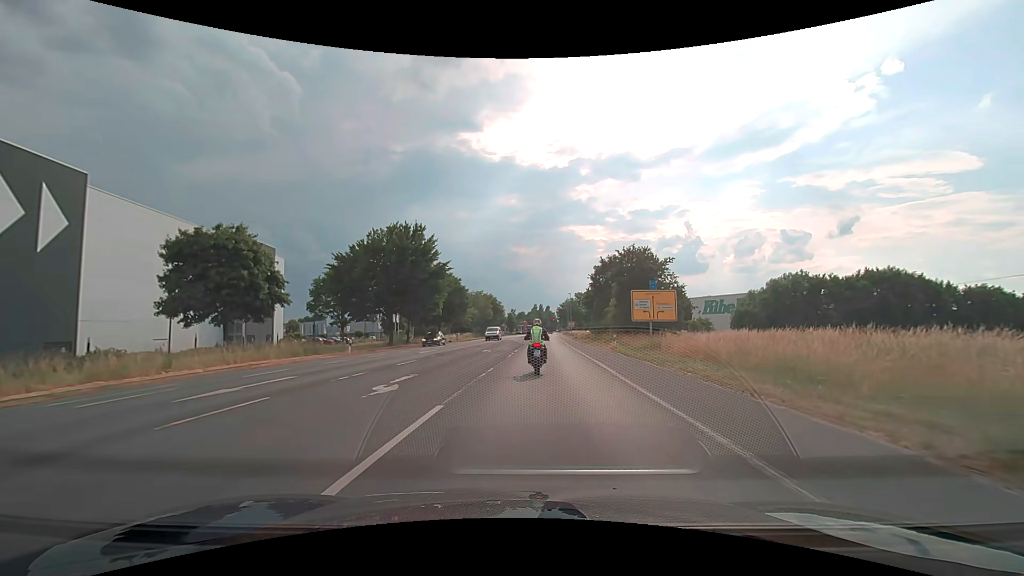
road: secondary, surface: asphalt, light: Day
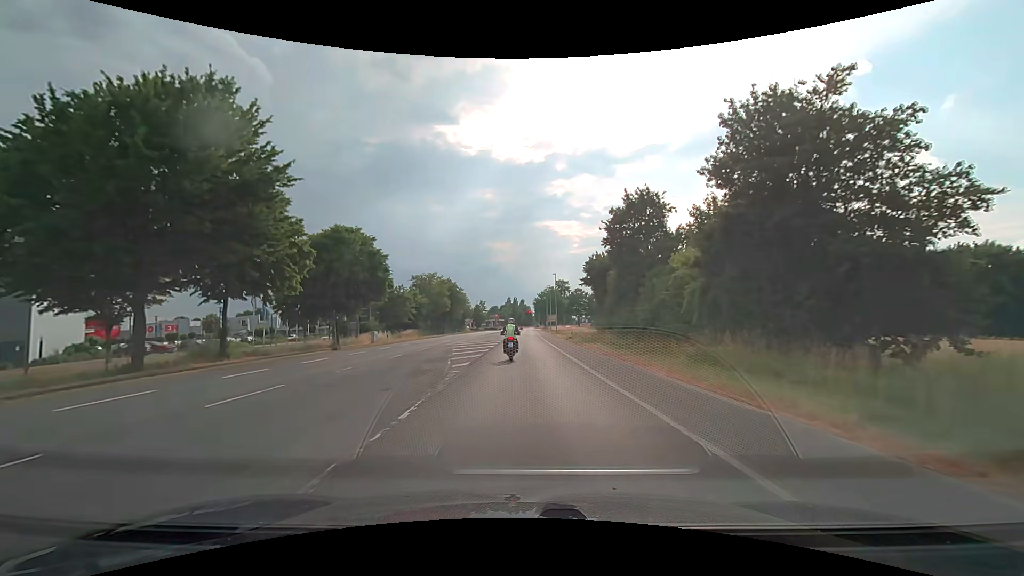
(+1.4, +34.5) m; +3°
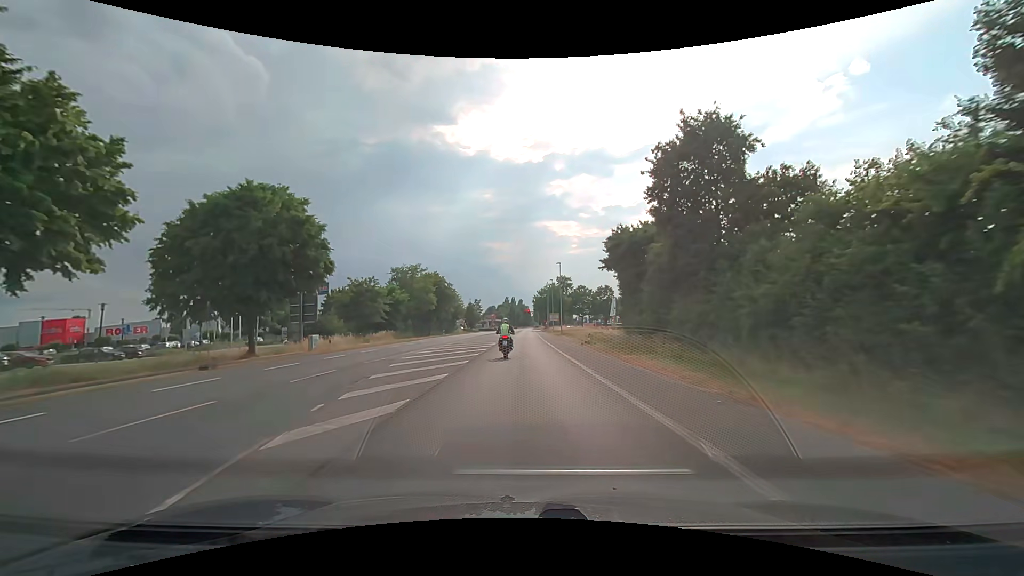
(0.0, +14.7) m; 0°
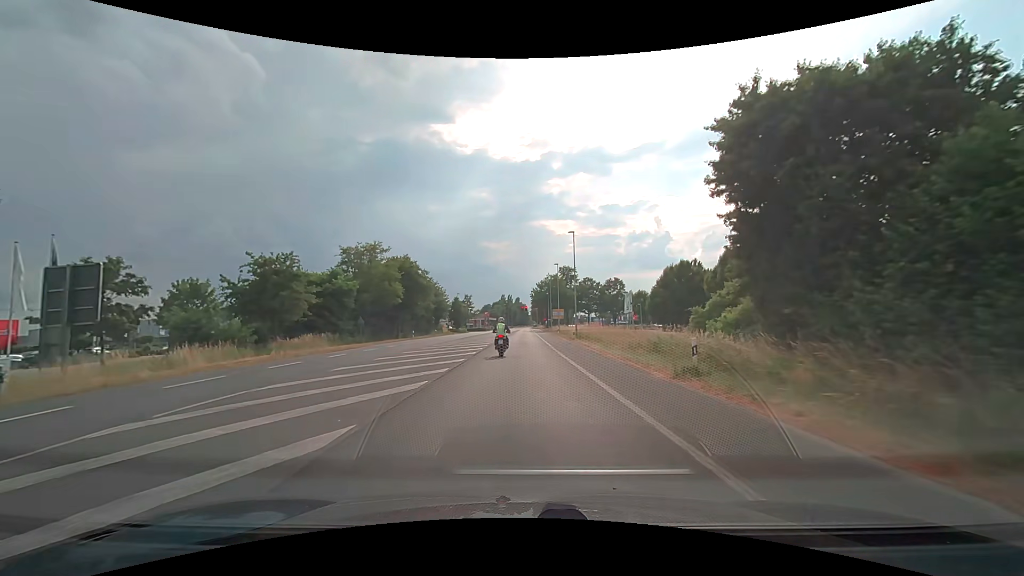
(+0.1, +22.5) m; 0°
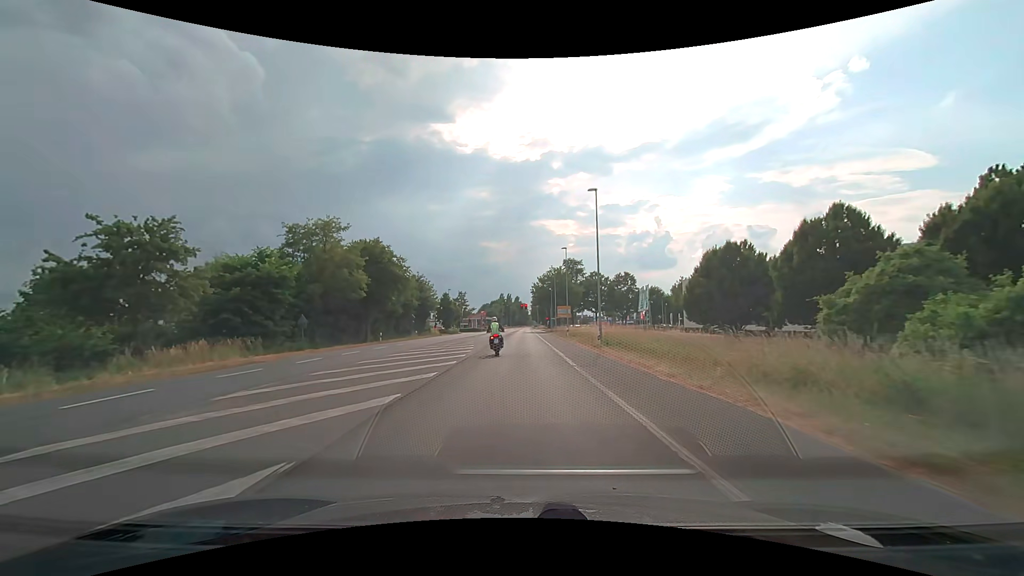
(+0.1, +14.8) m; 0°
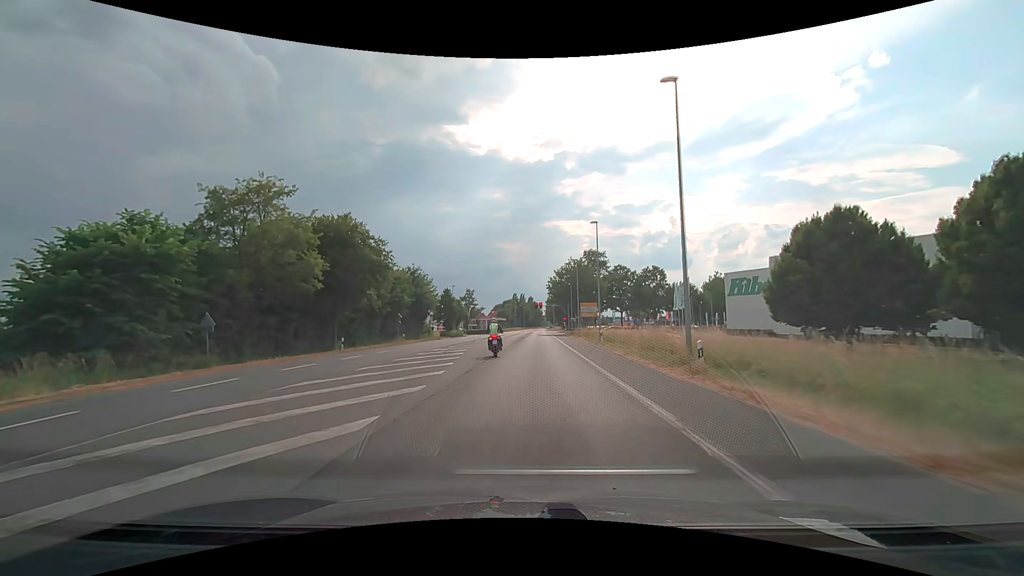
(-0.1, +14.6) m; -1°
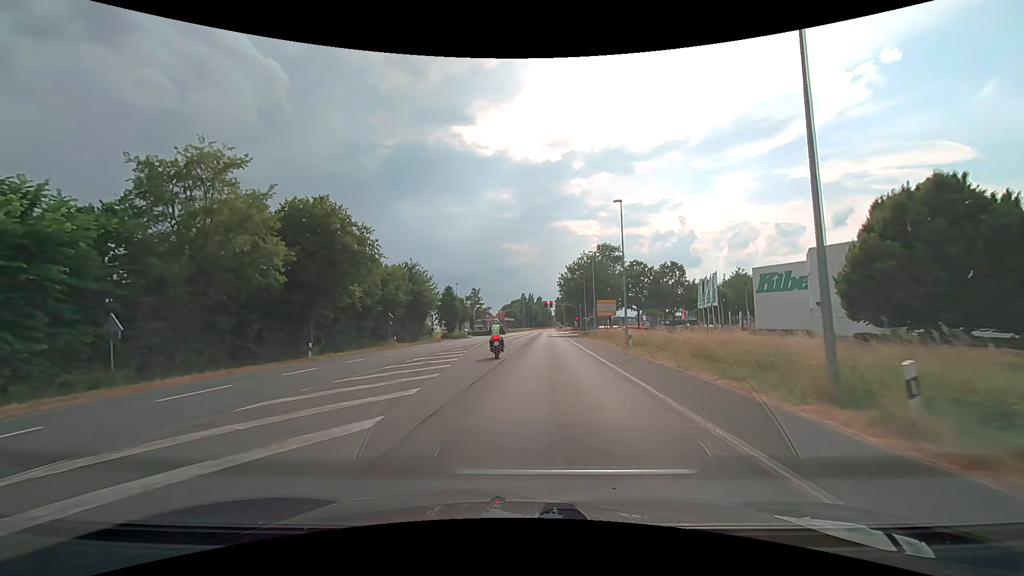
(0.0, +7.3) m; -1°
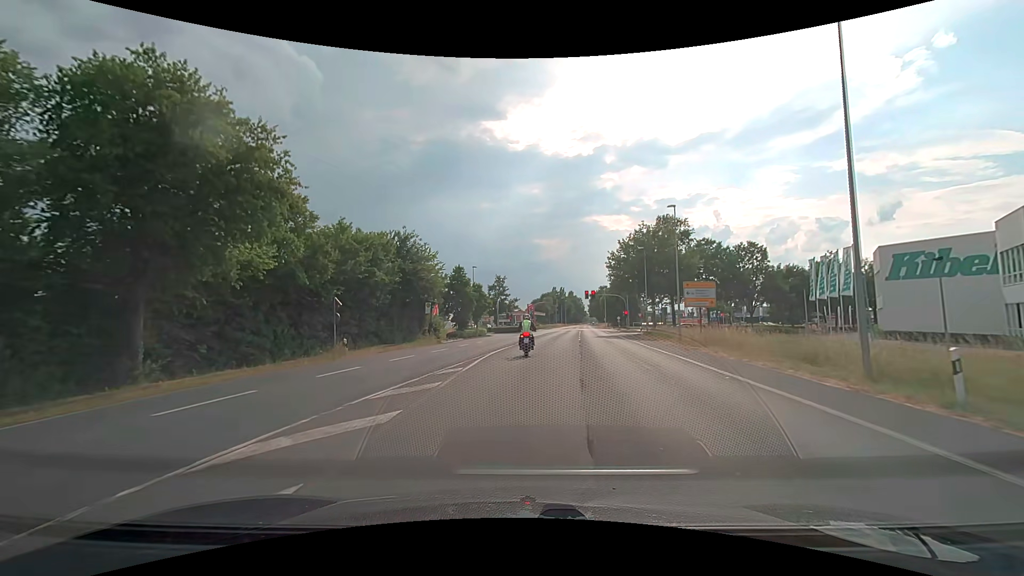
(-0.9, +20.5) m; -4°
